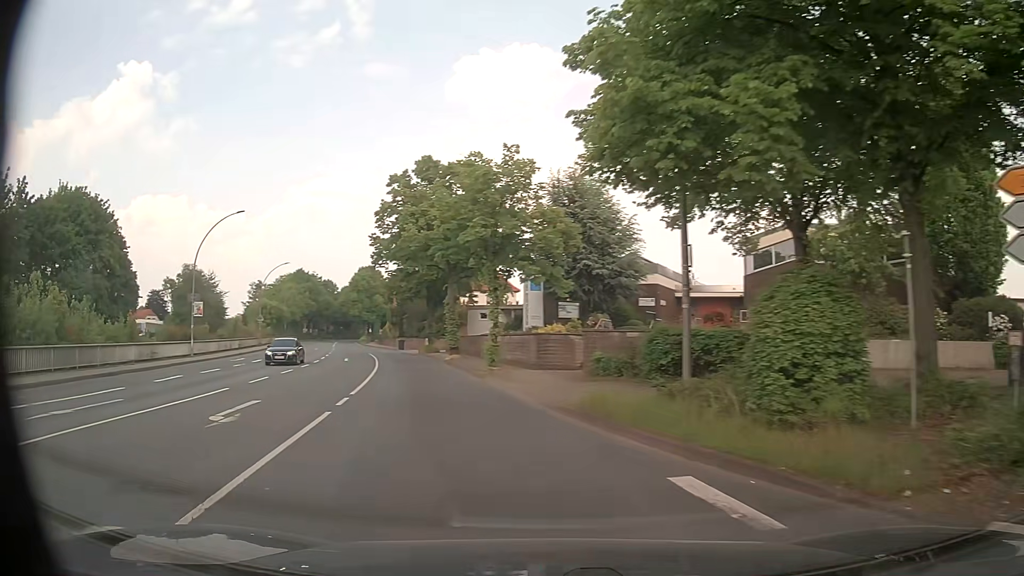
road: primary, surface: asphalt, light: Day
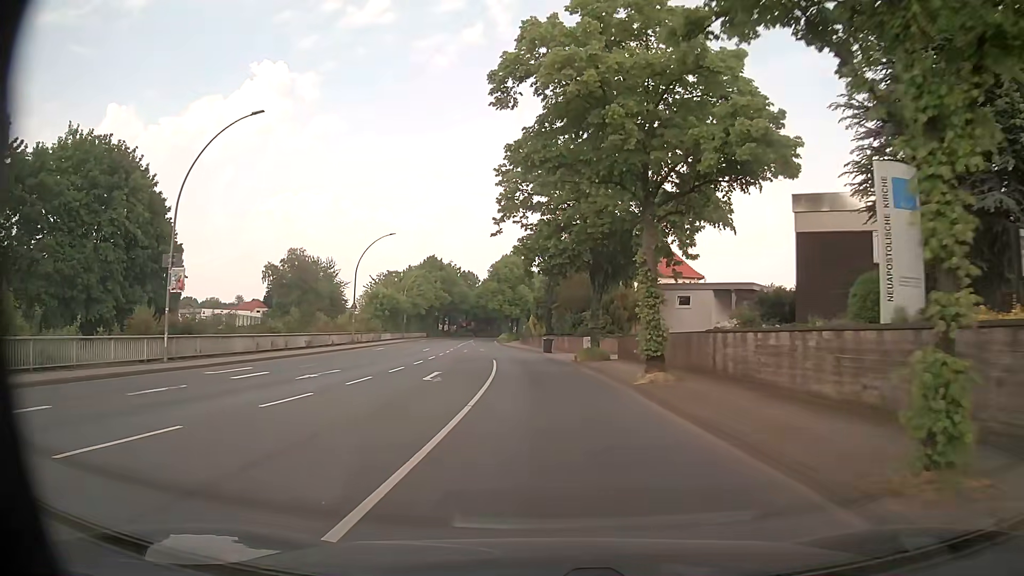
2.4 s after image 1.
(-4.2, +21.6) m; -13°
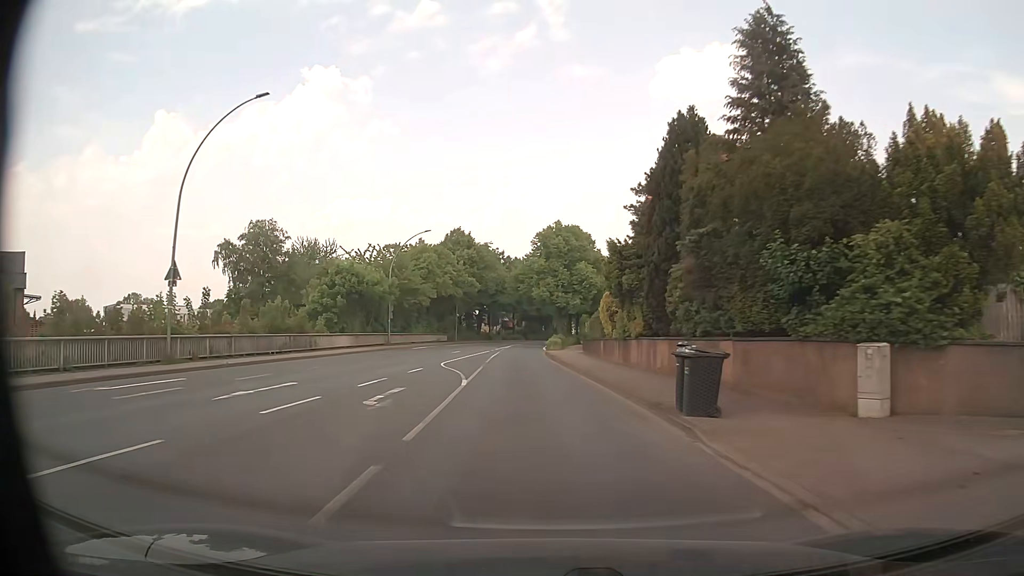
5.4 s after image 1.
(-1.5, +38.2) m; -5°
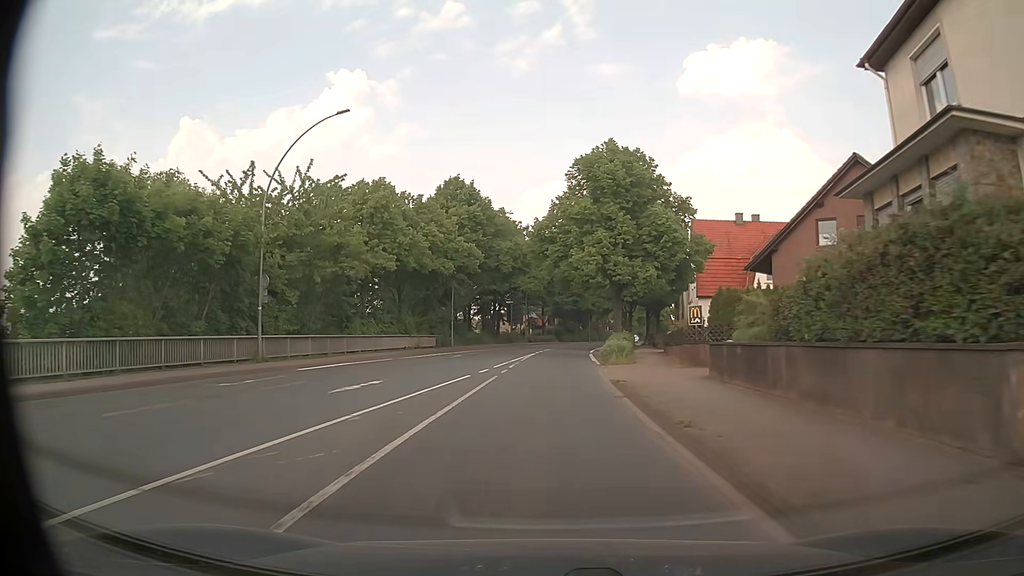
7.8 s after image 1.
(-1.6, +32.6) m; -4°
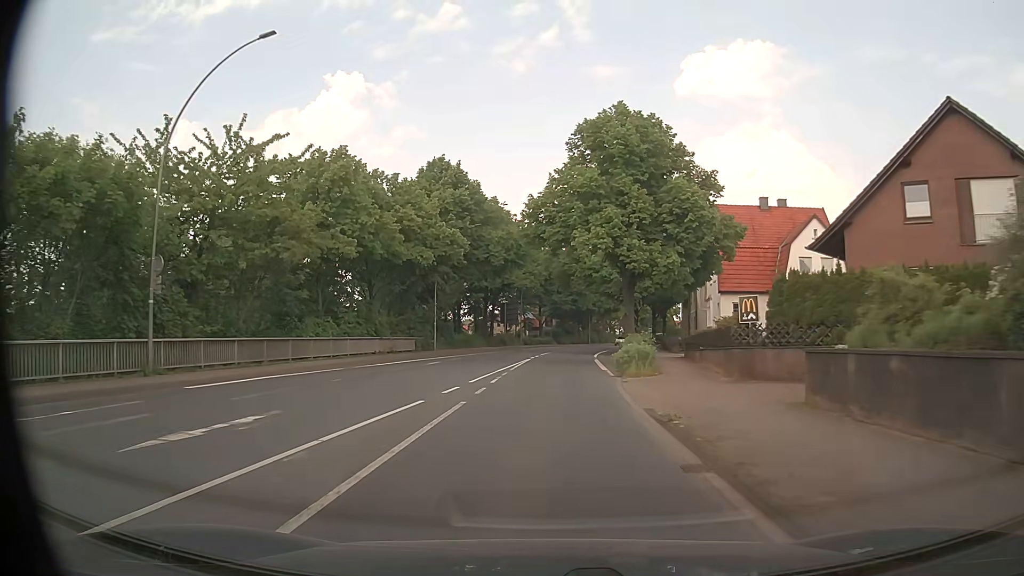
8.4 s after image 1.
(0.0, +8.0) m; 0°
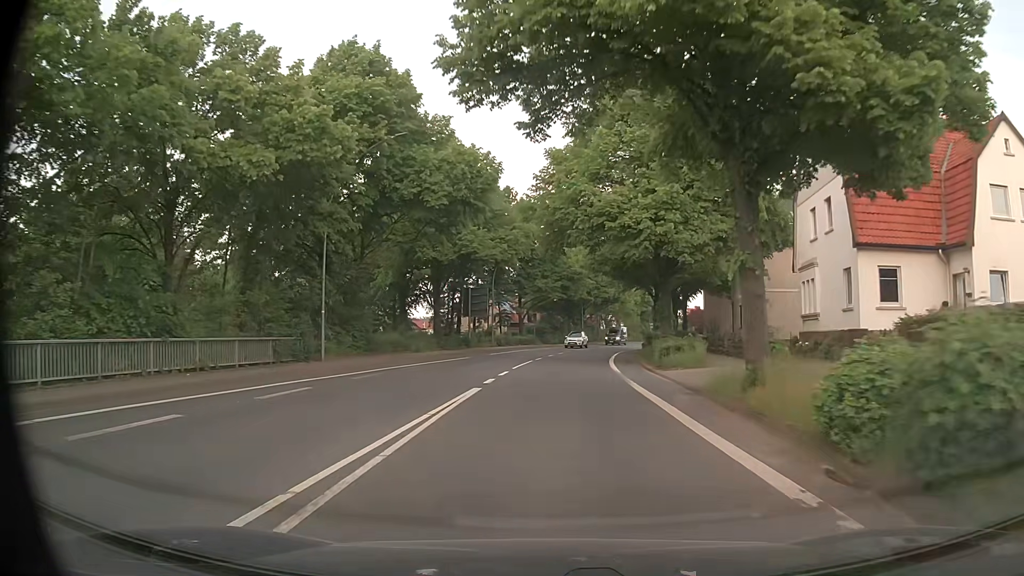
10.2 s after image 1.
(+0.3, +23.9) m; +1°
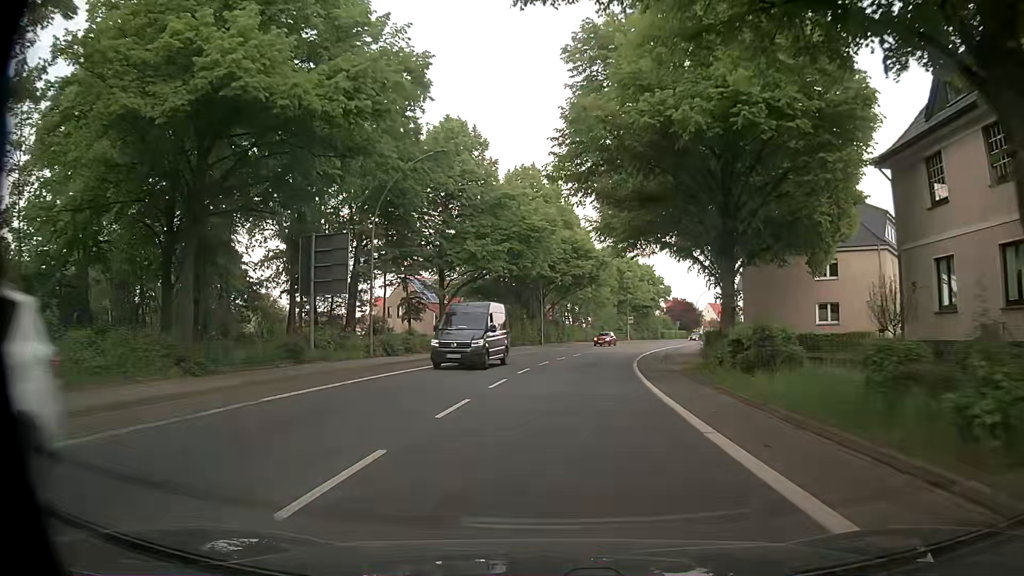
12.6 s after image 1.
(+0.9, +31.7) m; +4°
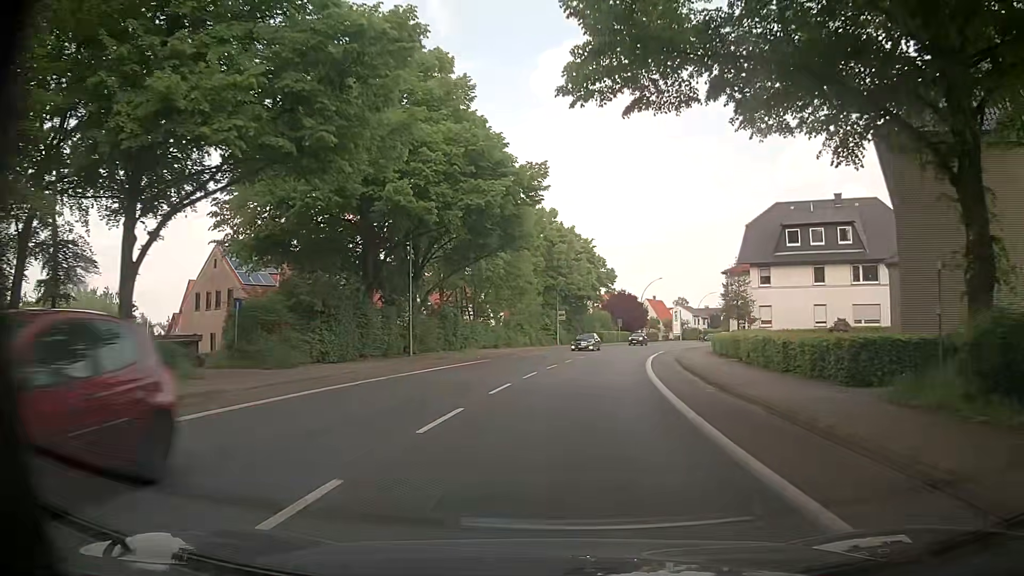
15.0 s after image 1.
(+1.7, +31.5) m; +7°
(0, +10) (+1, +20) (+2, +30) (+4, +40) (+6, +50) (+8, +59) (+11, +69) (+14, +78) (+17, +88) (+21, +97) m
